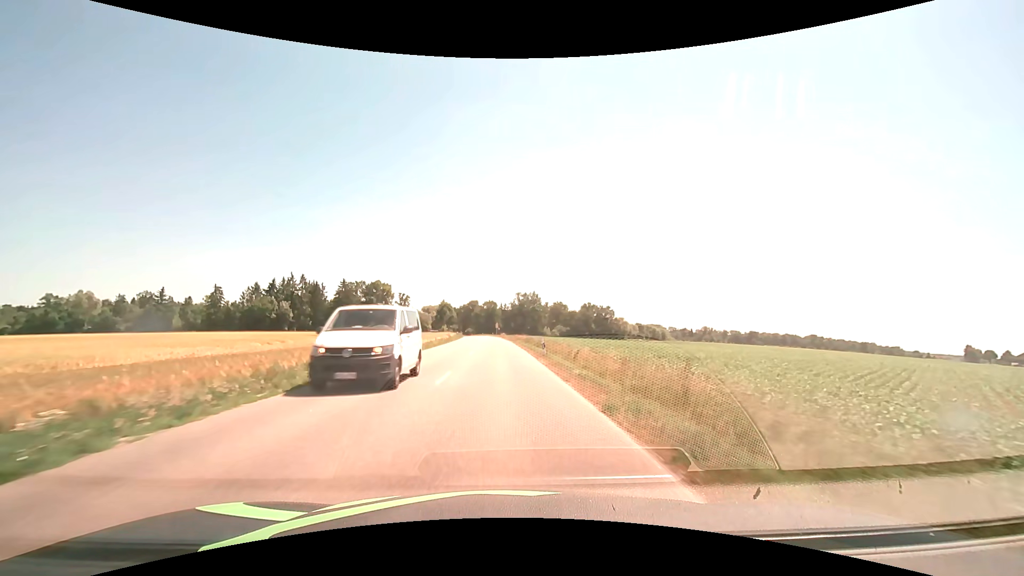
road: secondary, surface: asphalt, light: Day
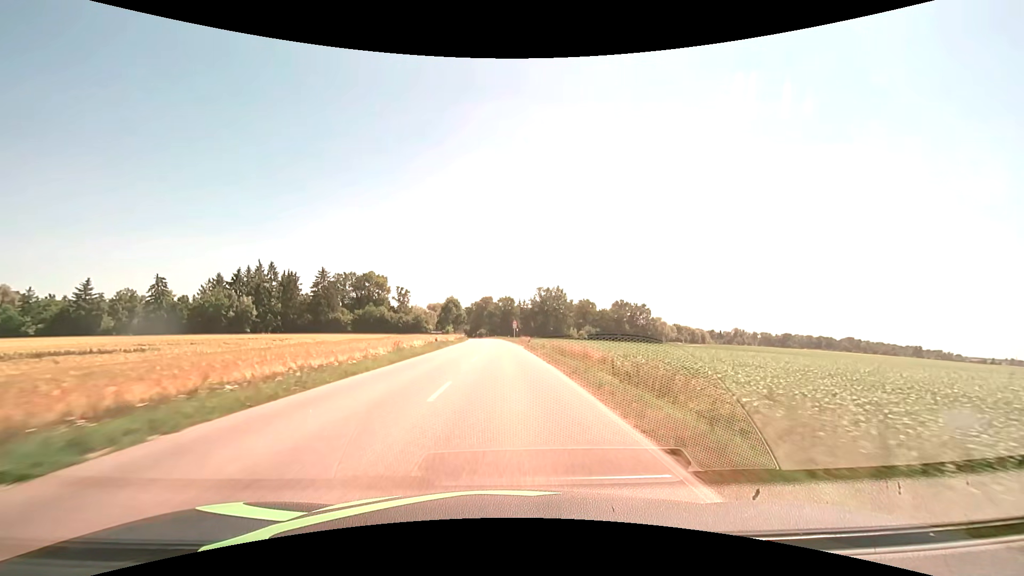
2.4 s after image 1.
(-0.8, +41.1) m; -2°
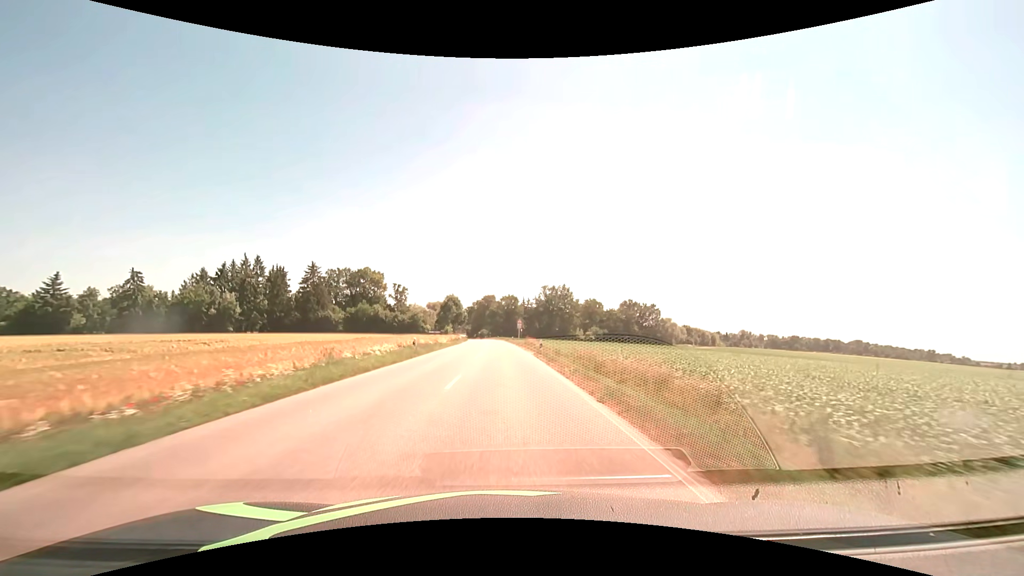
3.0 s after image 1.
(0.0, +11.0) m; 0°
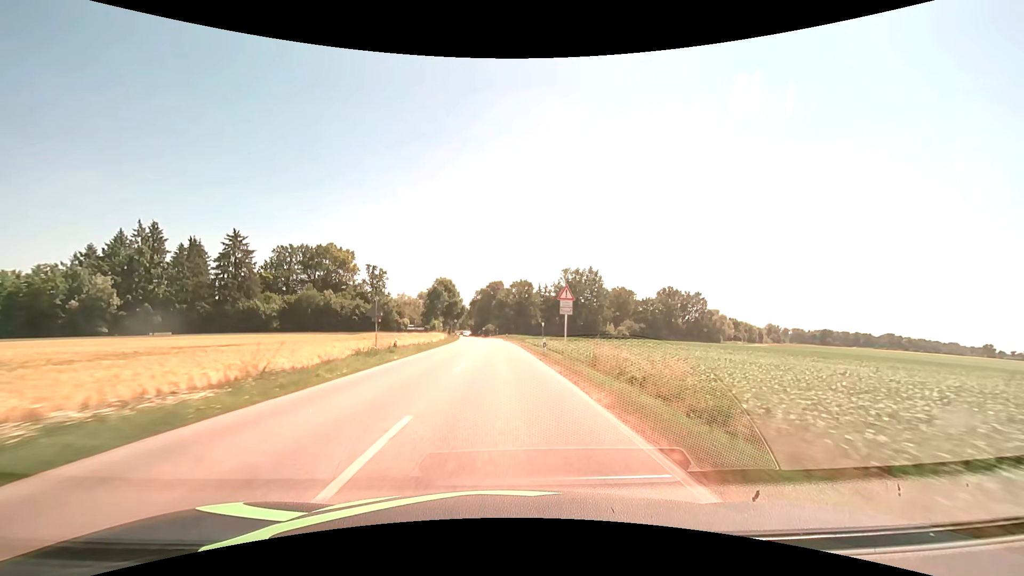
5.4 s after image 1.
(-0.5, +46.2) m; -1°
